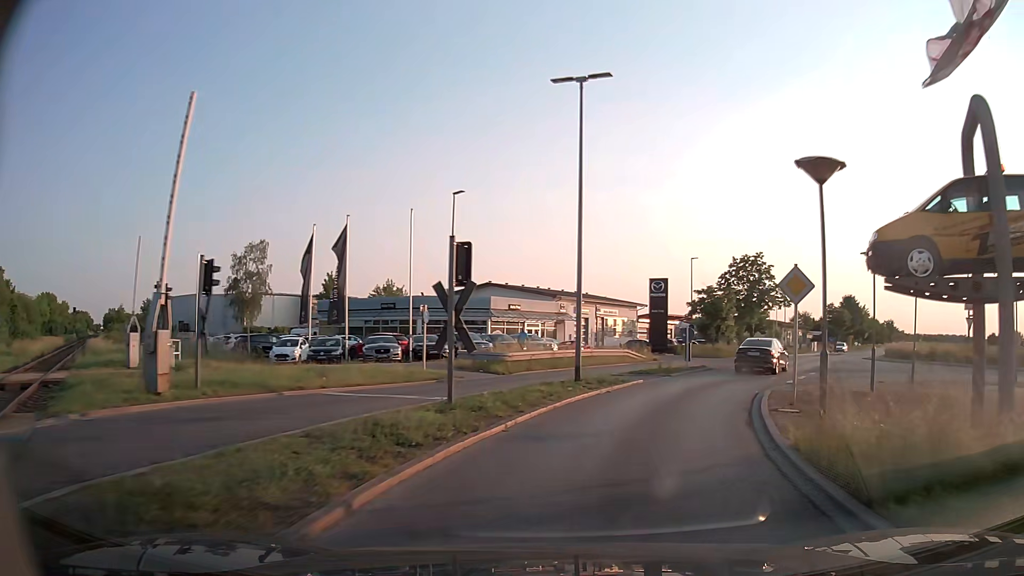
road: secondary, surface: asphalt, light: Day
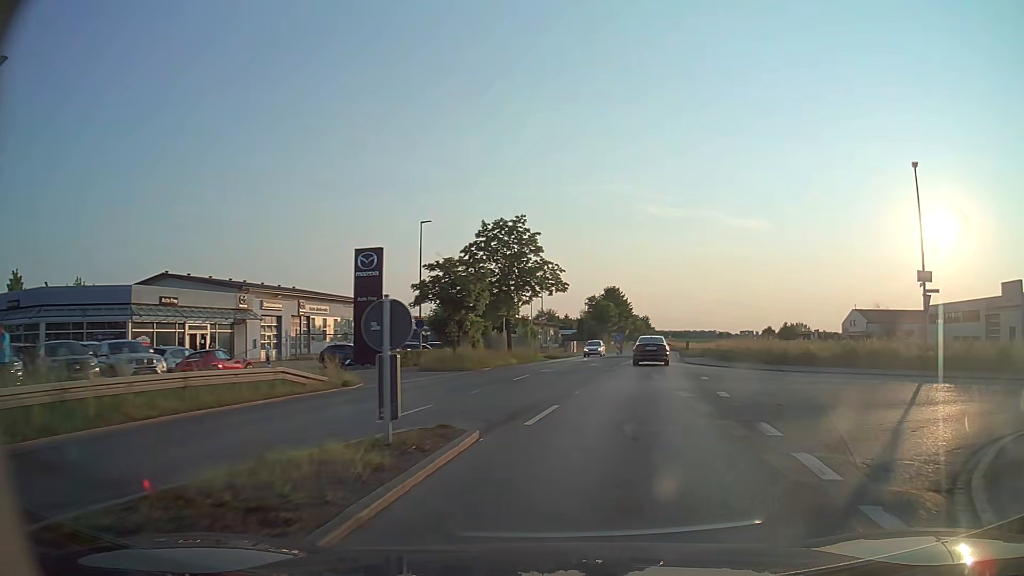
(+3.8, +19.7) m; +22°
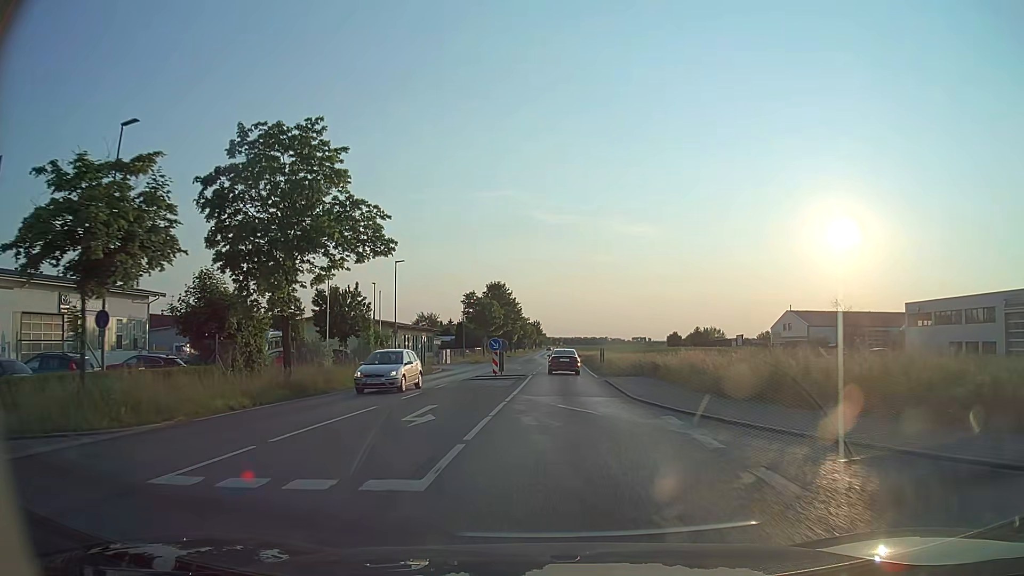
(+2.7, +22.1) m; +9°
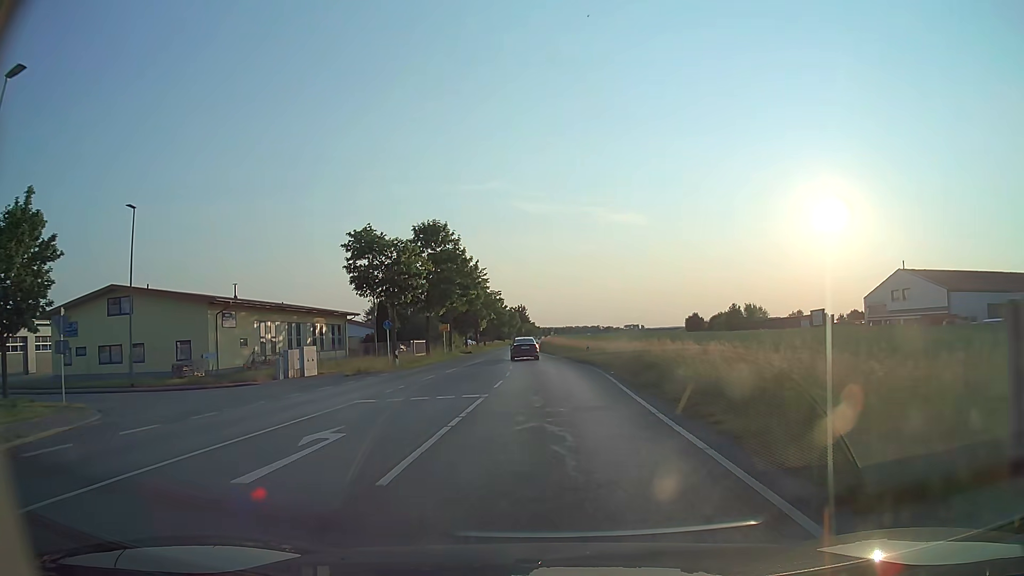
(+1.1, +43.8) m; +1°
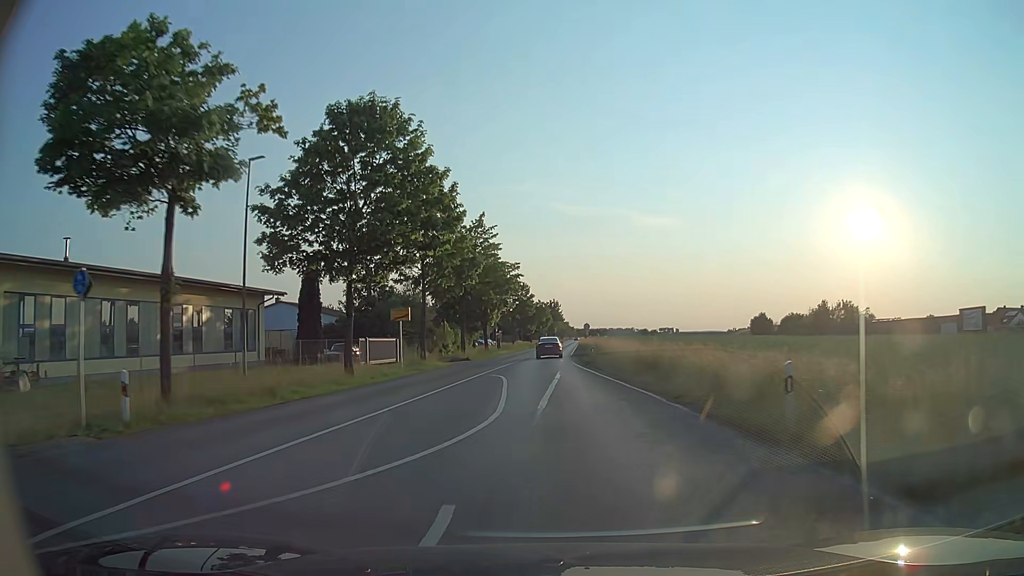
(-0.7, +28.8) m; -3°
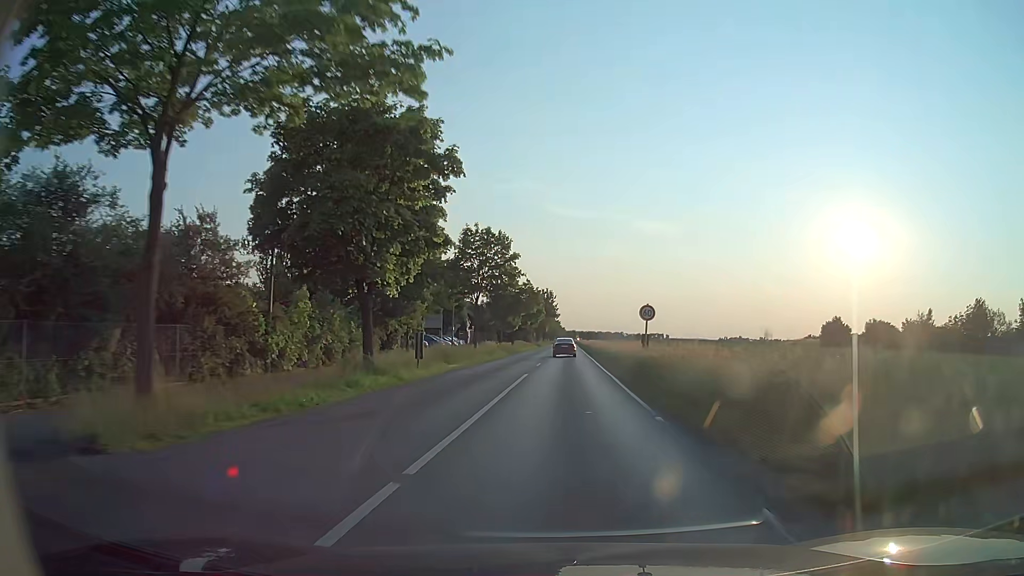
(-0.3, +40.6) m; +1°
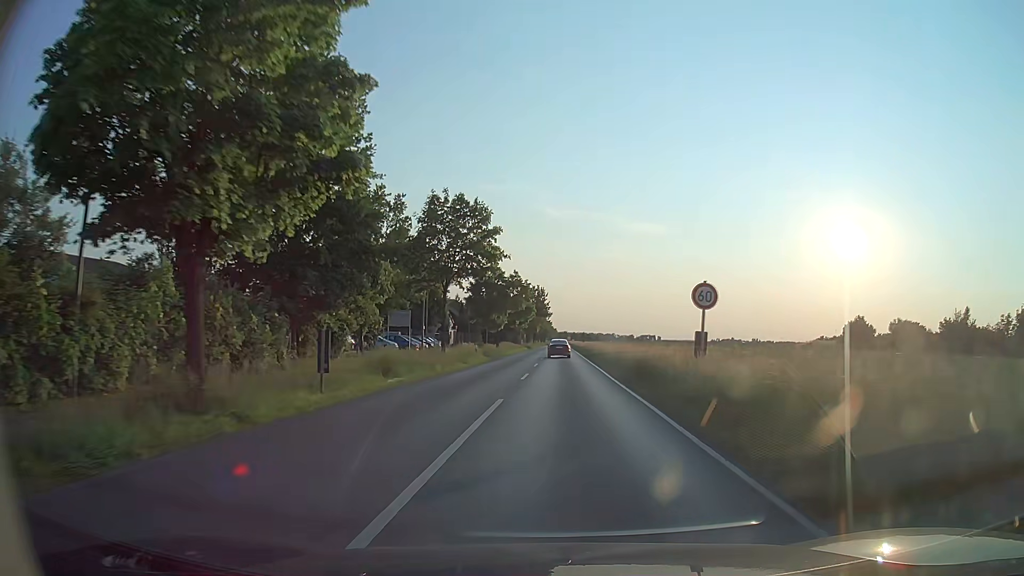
(0.0, +10.6) m; 0°
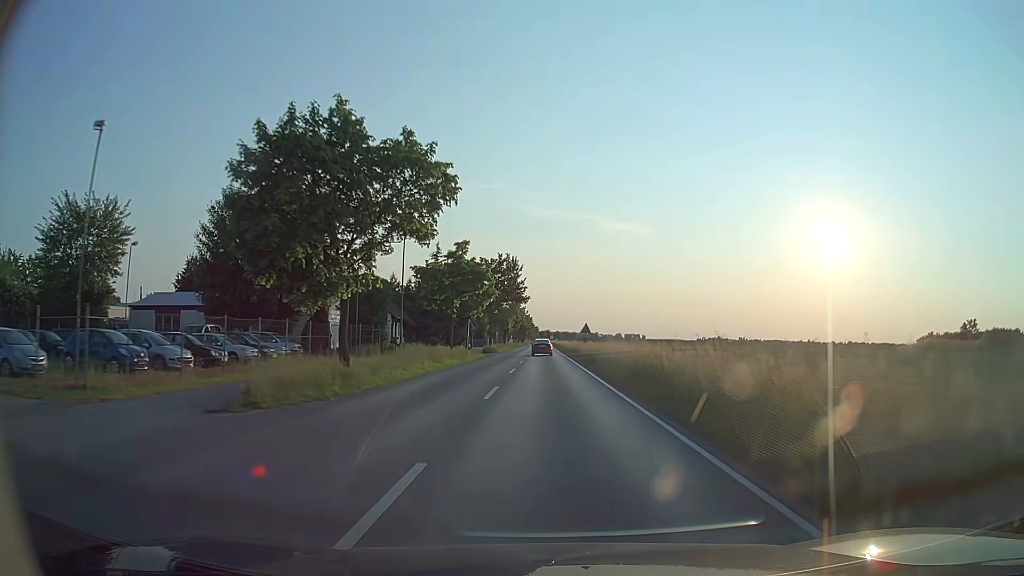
(+1.0, +44.1) m; +2°
(0, +10) (0, +20) (0, +30) (0, +40) (0, +50) (0, +60) (0, +70) (0, +80) (0, +90) (0, +100) m
